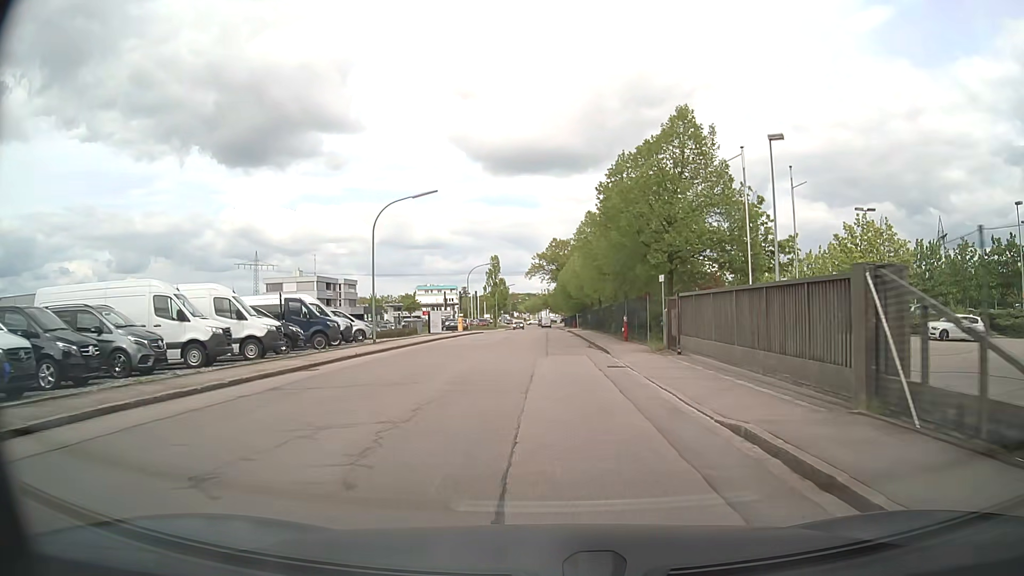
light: Day
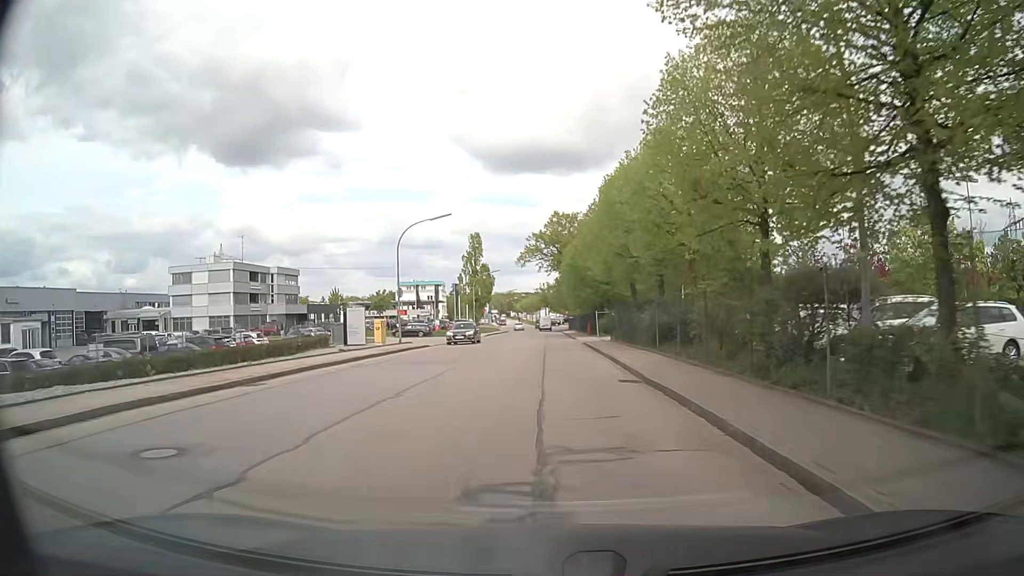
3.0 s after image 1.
(+0.3, +34.1) m; 0°
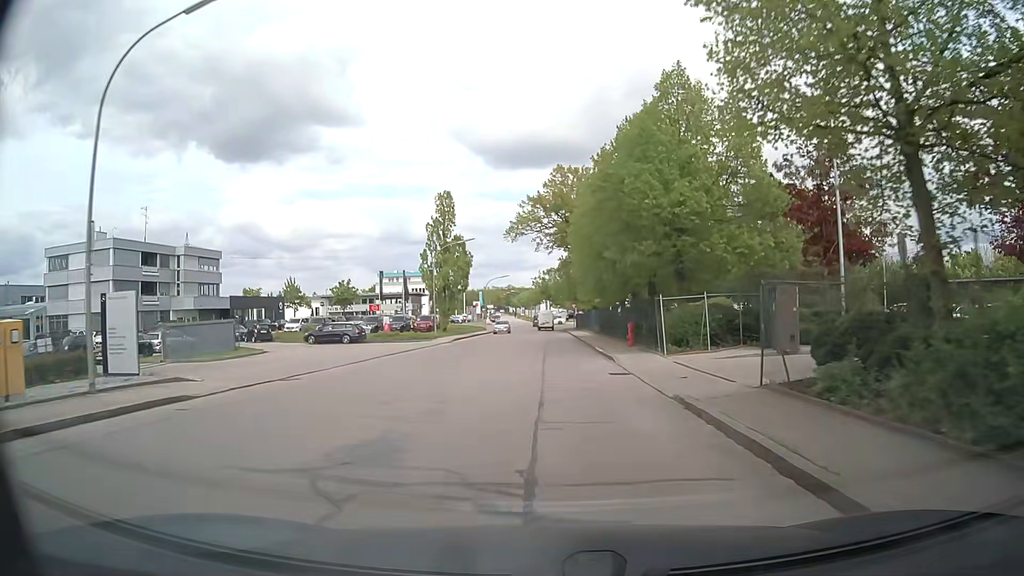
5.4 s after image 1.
(+0.2, +28.2) m; 0°
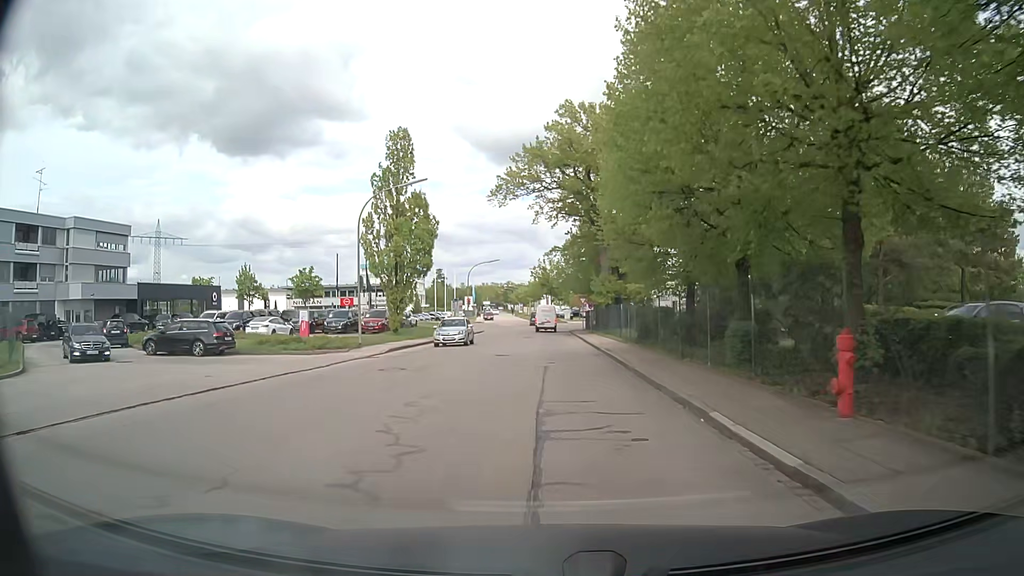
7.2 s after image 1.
(0.0, +20.9) m; 0°
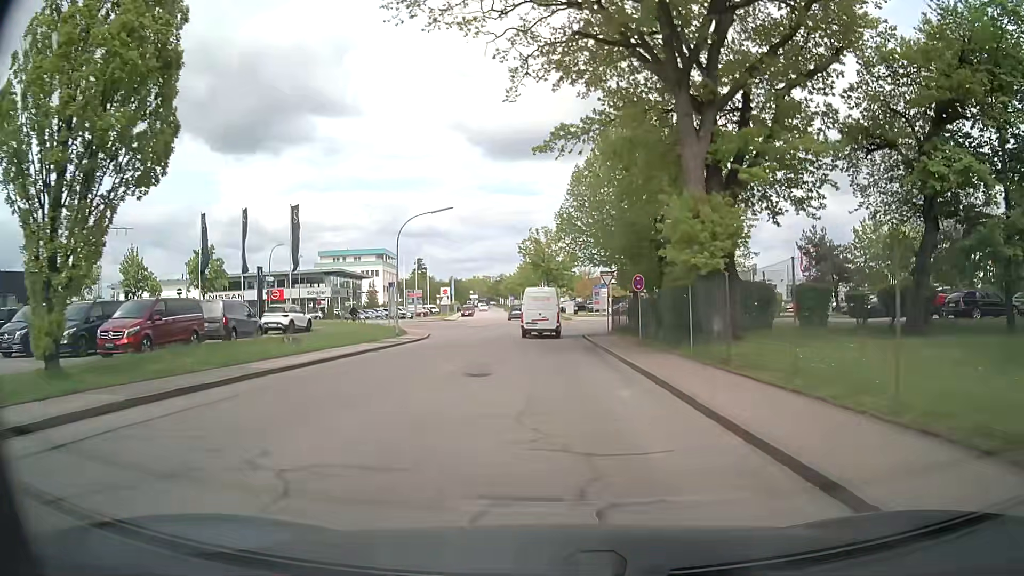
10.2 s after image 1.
(+0.3, +31.6) m; +1°
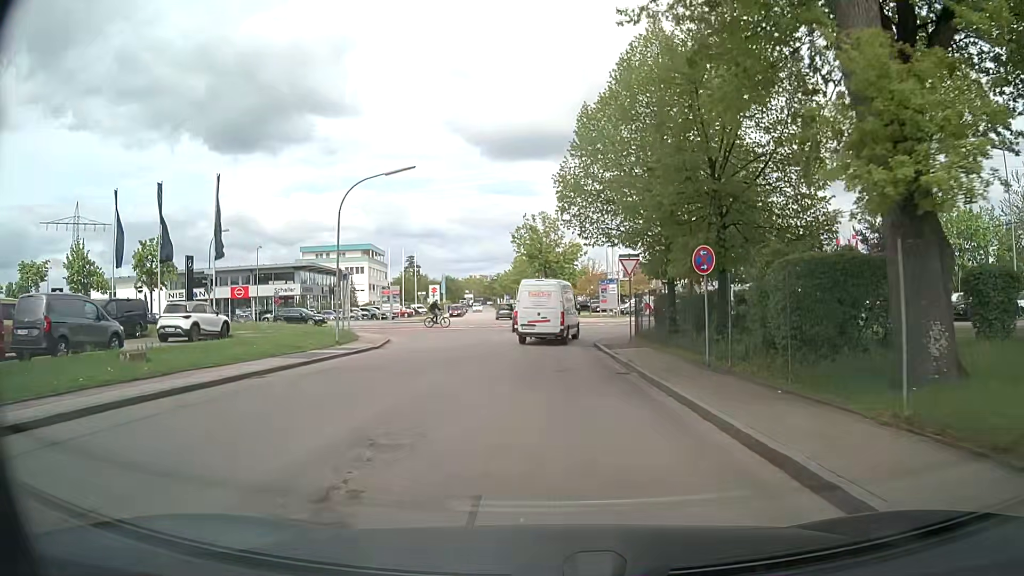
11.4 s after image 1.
(0.0, +10.7) m; 0°
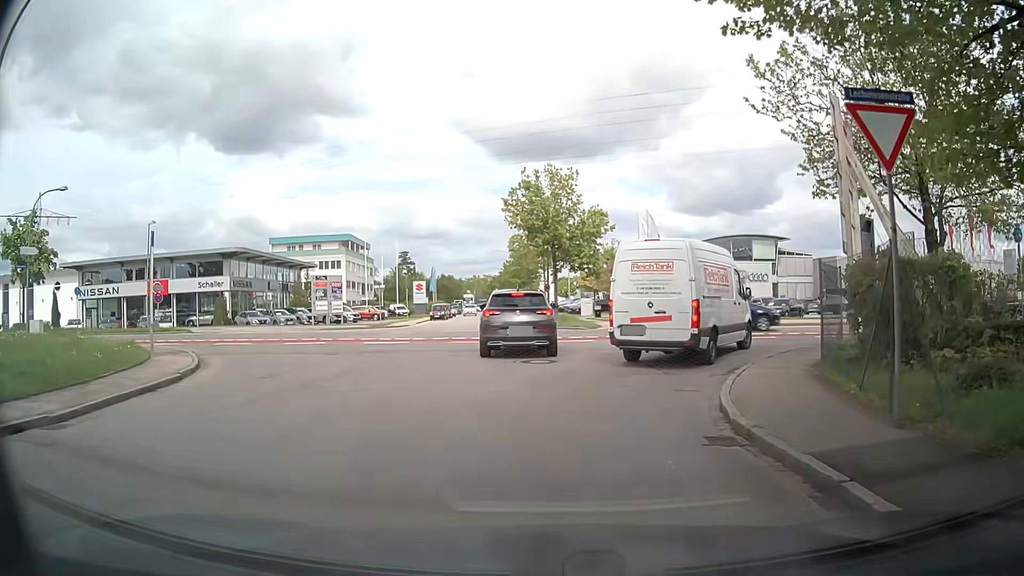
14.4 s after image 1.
(-0.1, +20.0) m; +1°
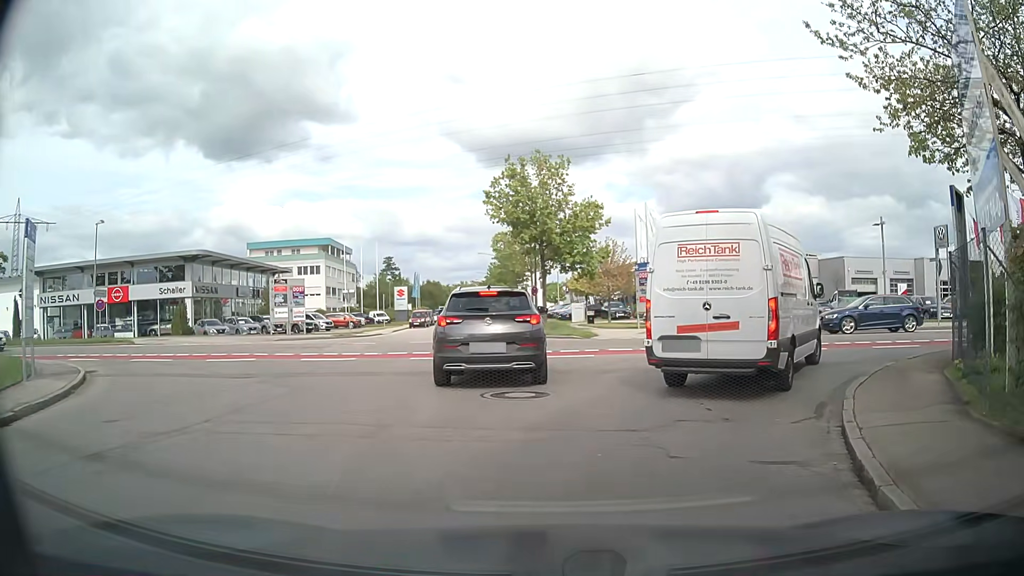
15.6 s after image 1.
(-0.1, +4.9) m; 0°
